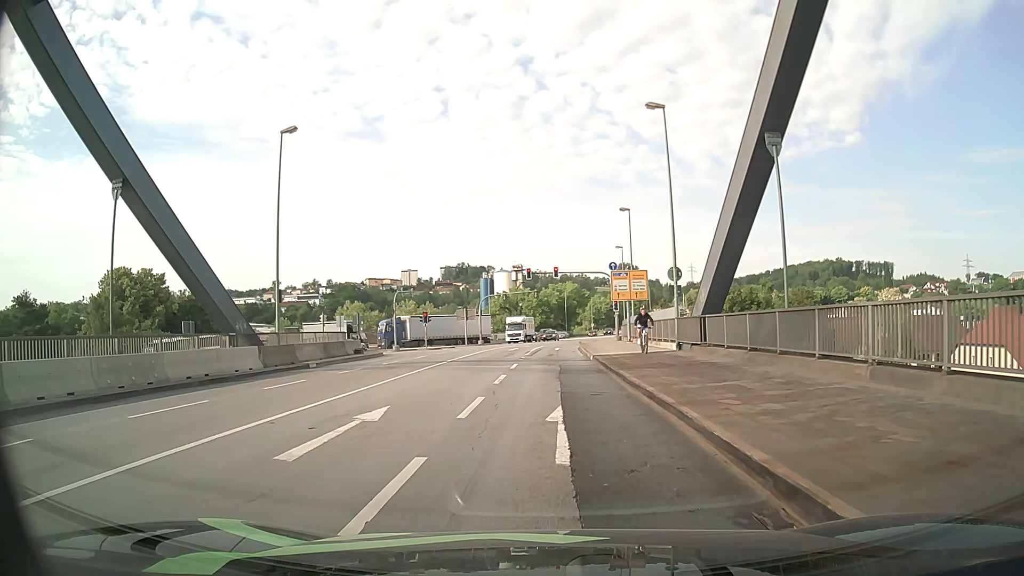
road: primary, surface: asphalt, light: Day
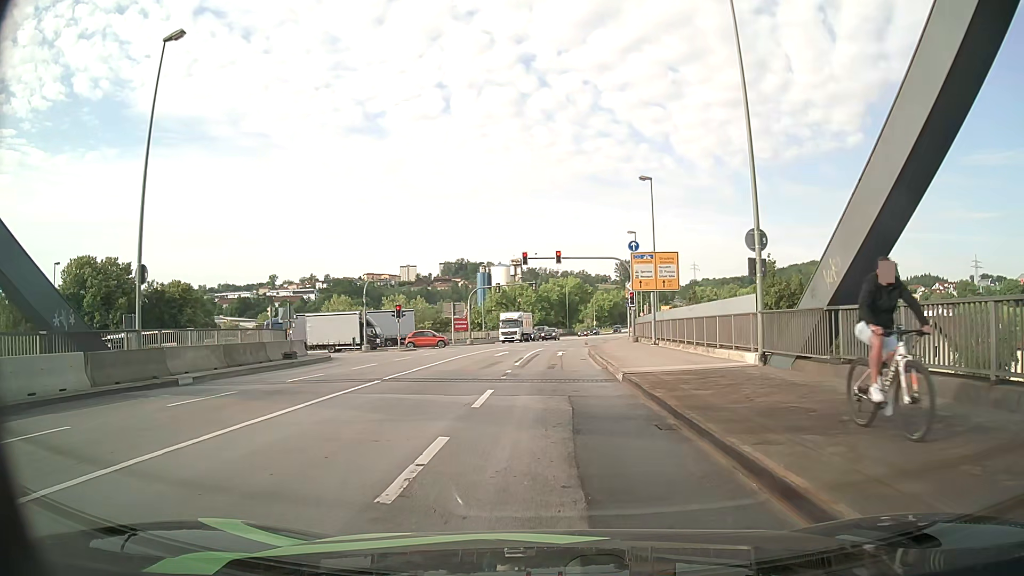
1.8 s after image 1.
(0.0, +10.7) m; 0°
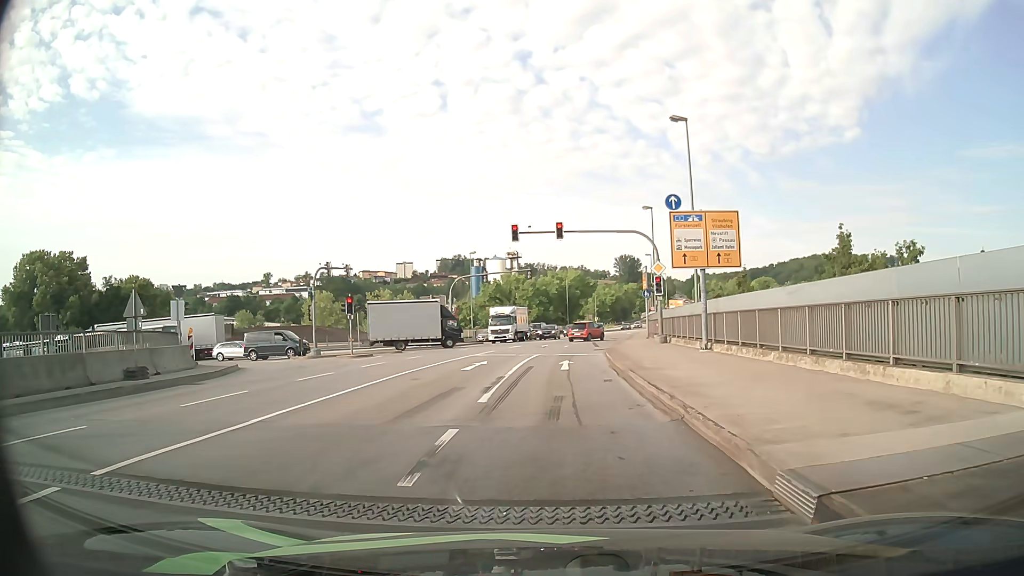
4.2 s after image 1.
(+0.1, +11.7) m; -1°
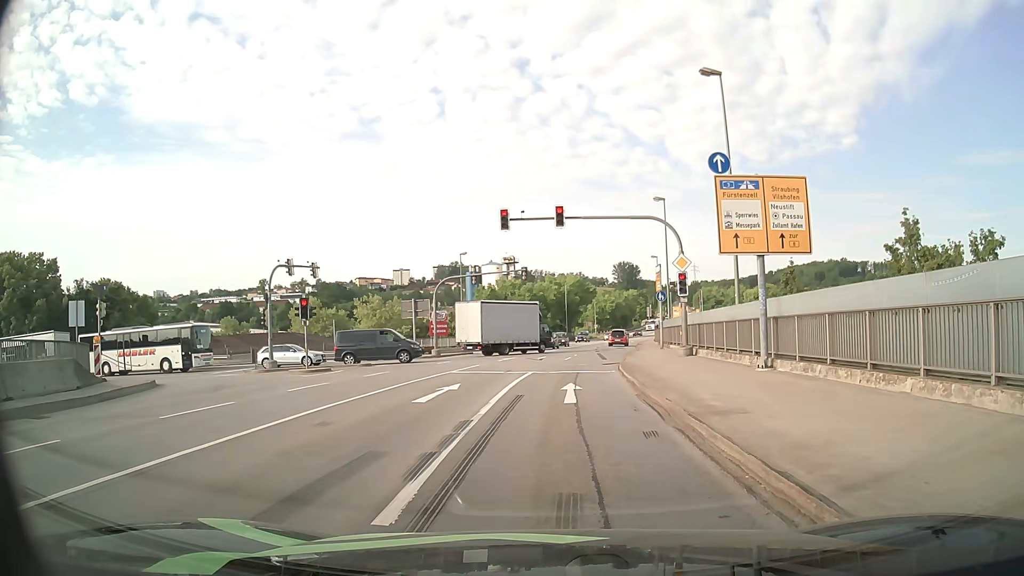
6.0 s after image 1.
(+0.1, +6.8) m; +1°
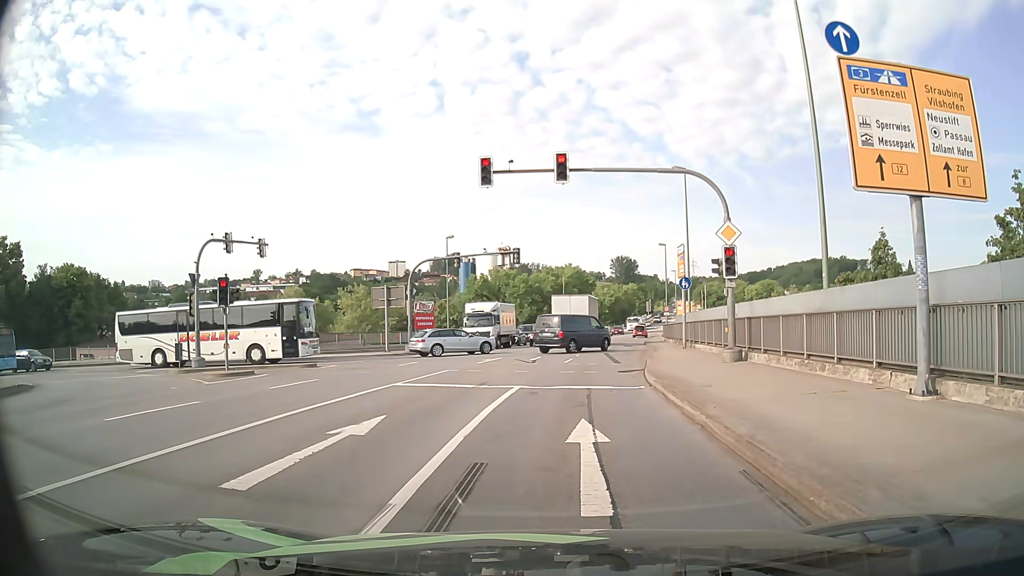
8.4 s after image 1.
(+0.1, +7.8) m; 0°
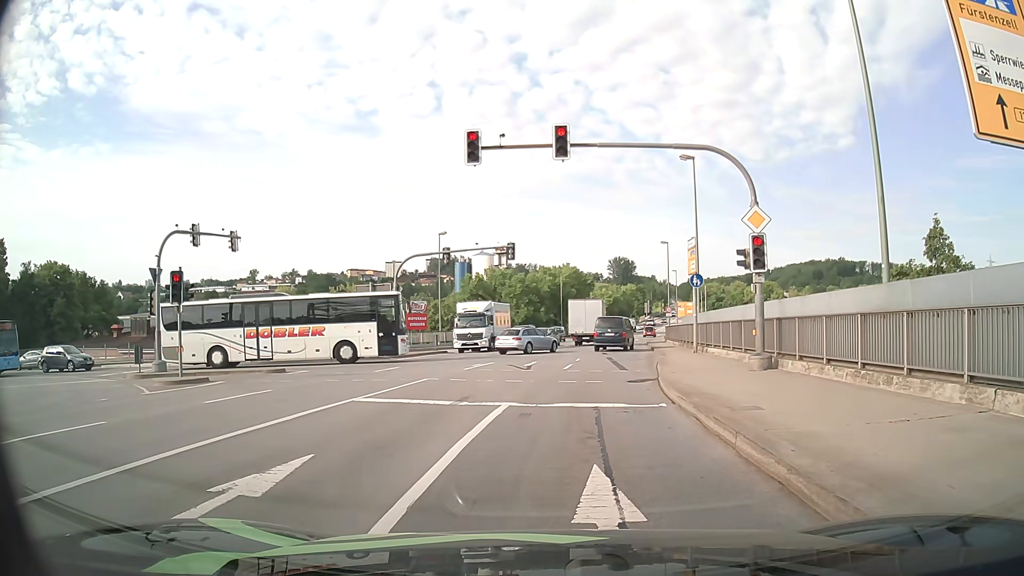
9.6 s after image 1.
(0.0, +3.0) m; 0°
